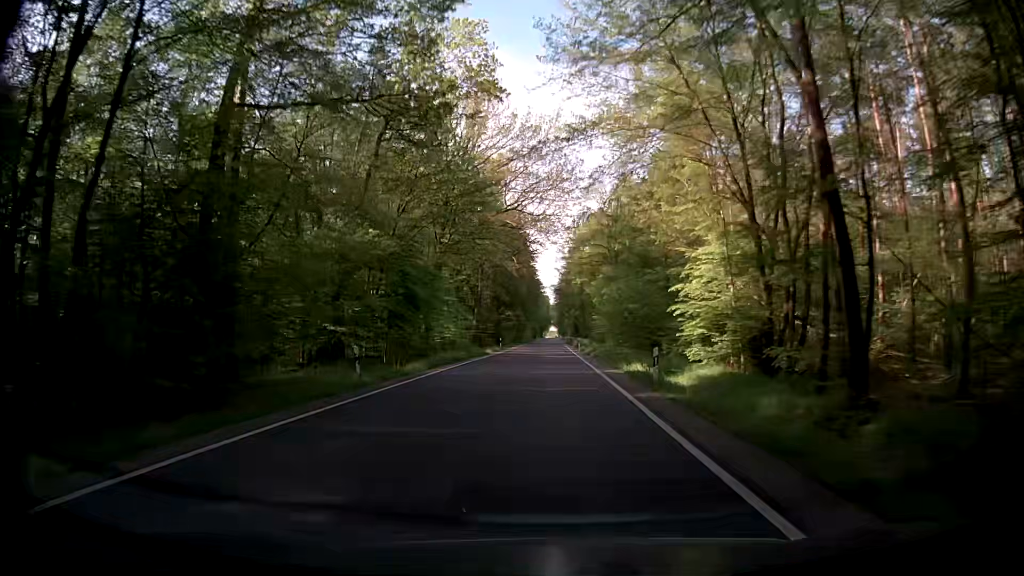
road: secondary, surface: asphalt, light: Day
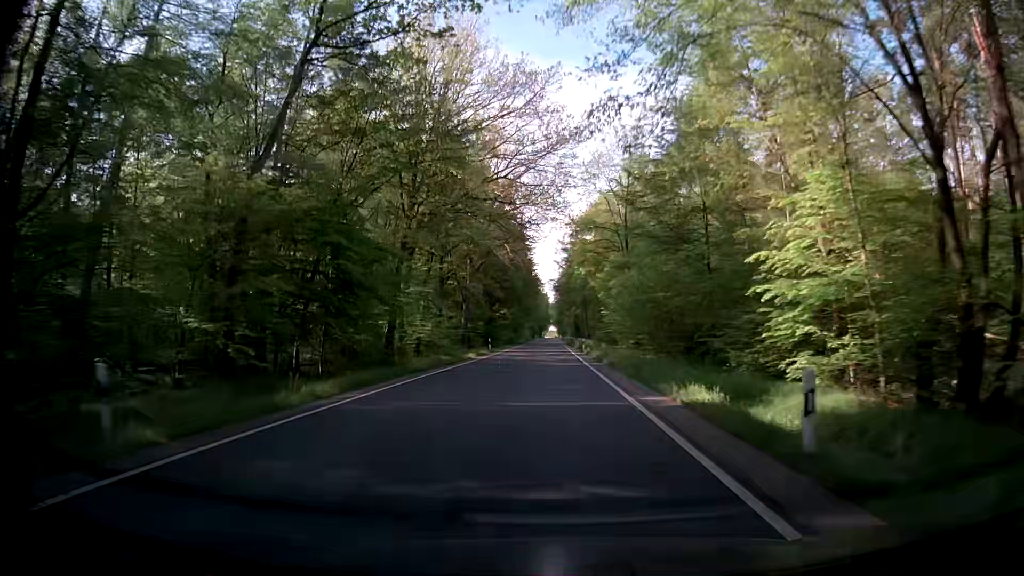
(0.0, +10.8) m; 0°
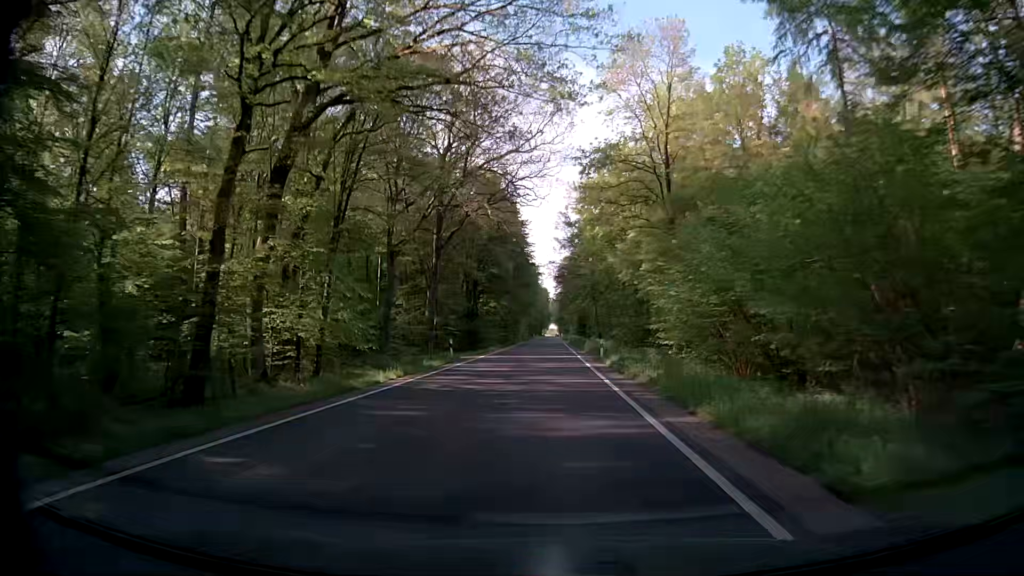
(0.0, +21.5) m; 0°
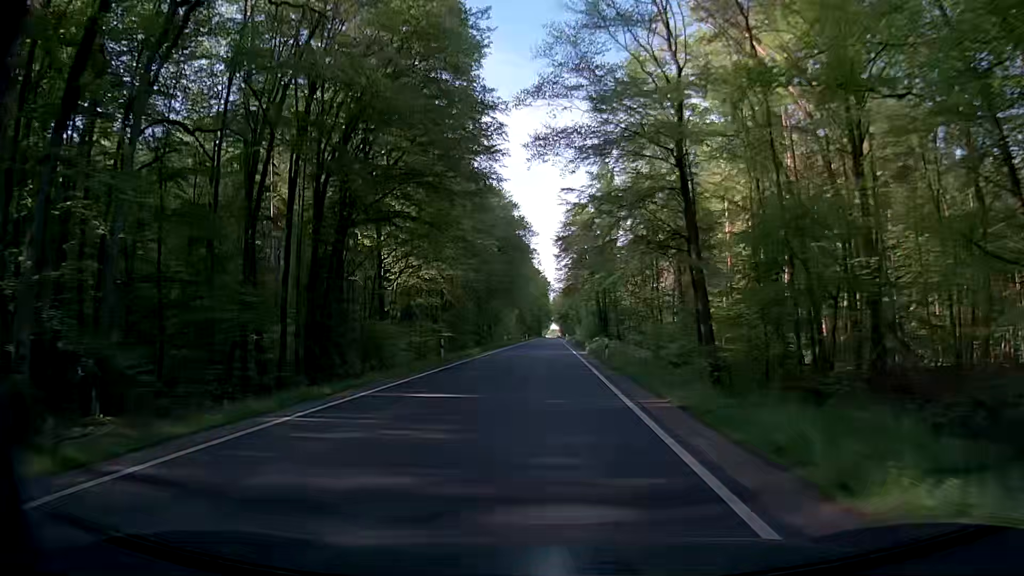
(-0.5, +53.9) m; -1°
(0, +10) (0, +20) (0, +30) (0, +40) (0, +50) (0, +60) (0, +70) (0, +80) (0, +90) (0, +100) m
